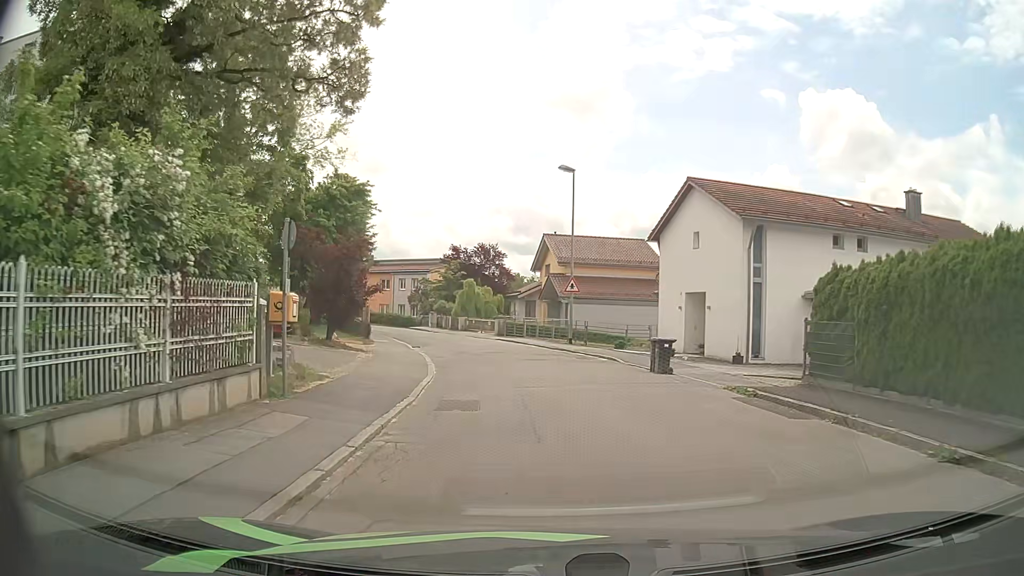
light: Day
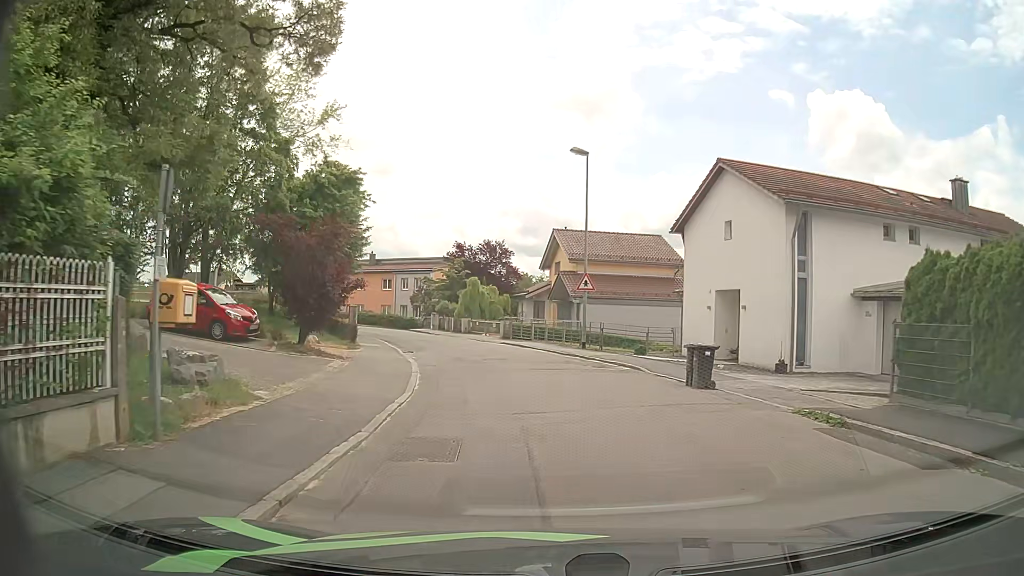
(0.0, +3.5) m; -1°
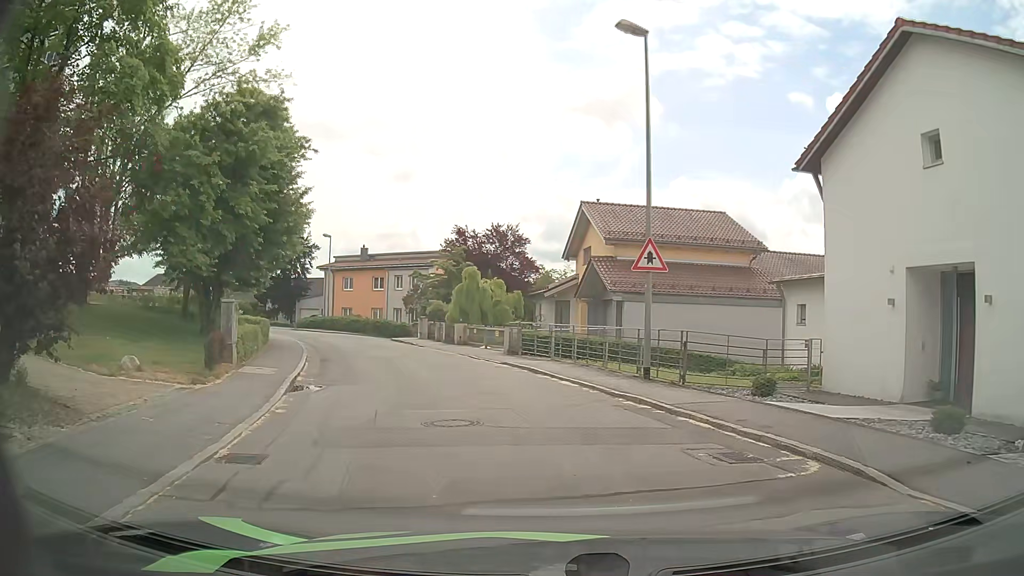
(-0.3, +12.7) m; -3°
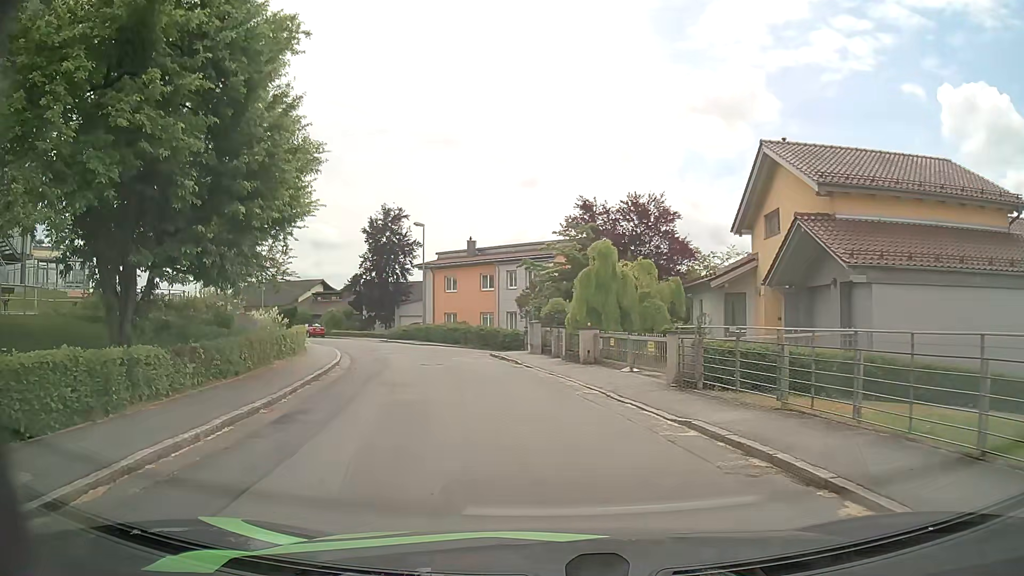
(-0.9, +11.9) m; -11°
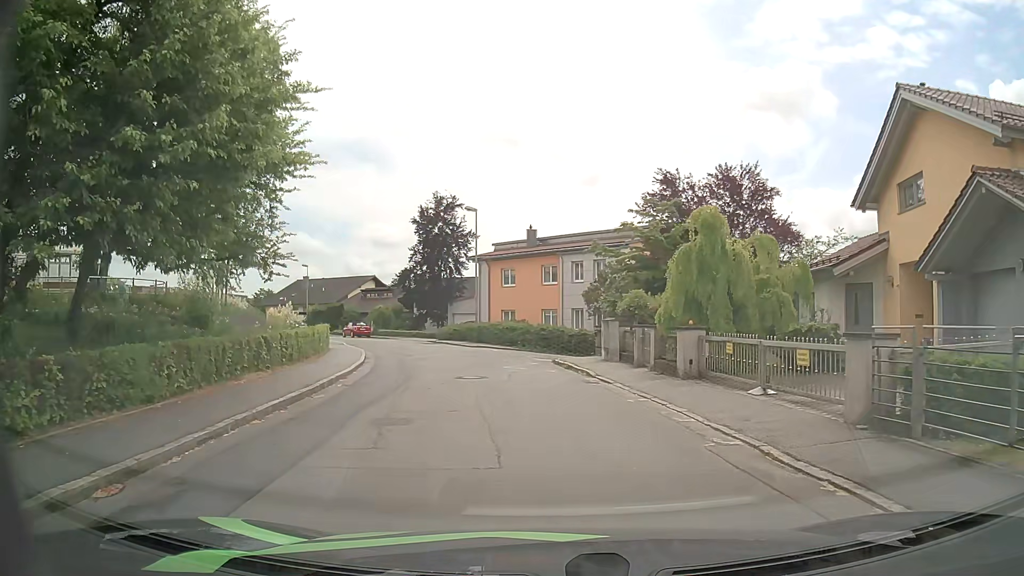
(-0.3, +5.9) m; -5°
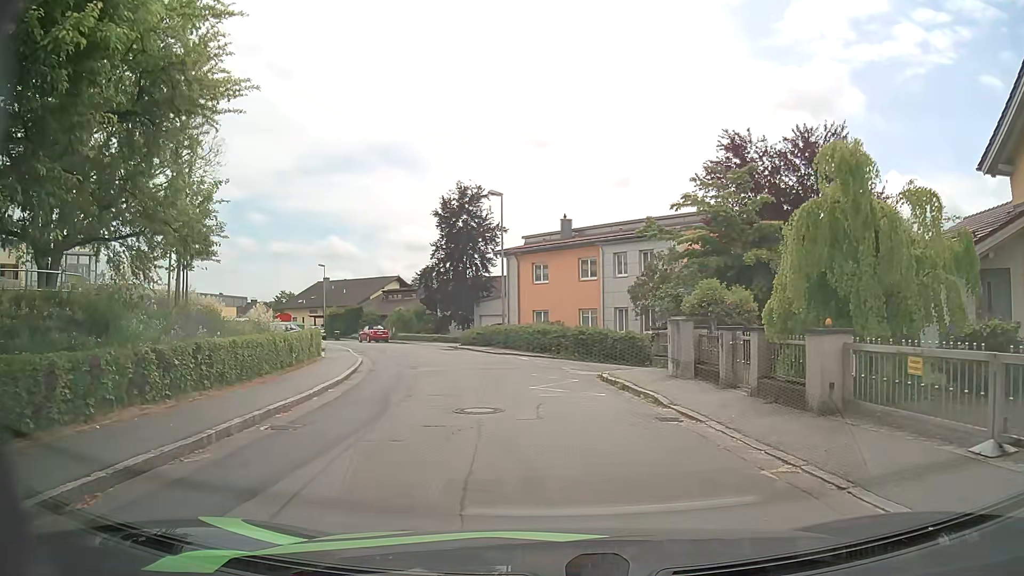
(-0.2, +5.8) m; -3°
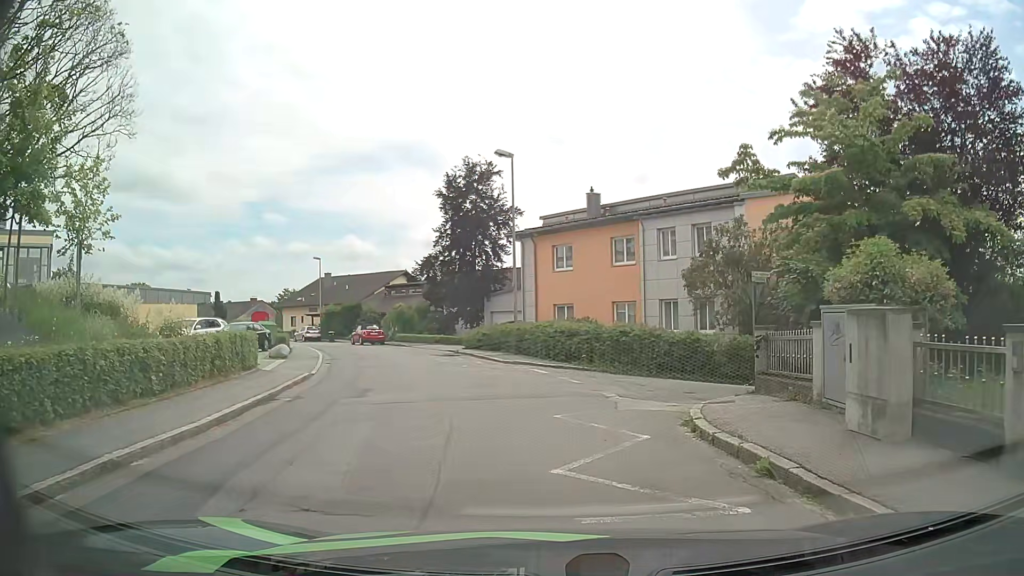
(-0.2, +8.0) m; -3°
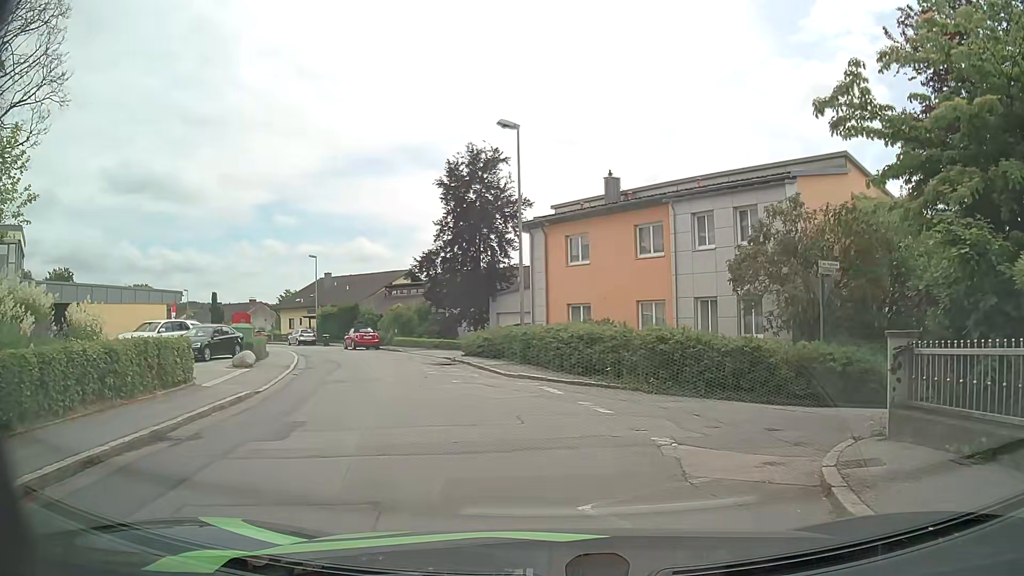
(0.0, +4.5) m; 0°
